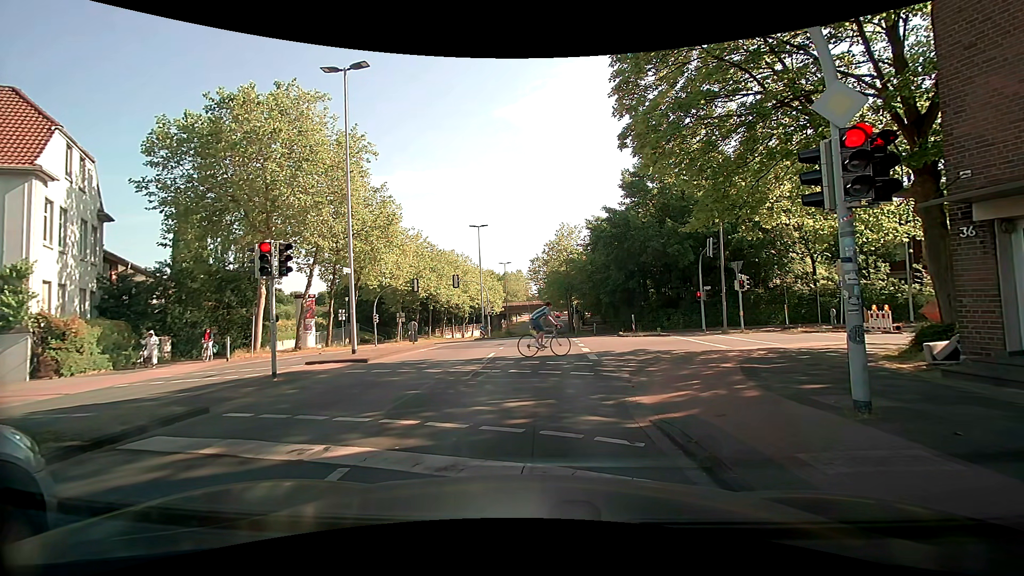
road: tertiary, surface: asphalt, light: Day
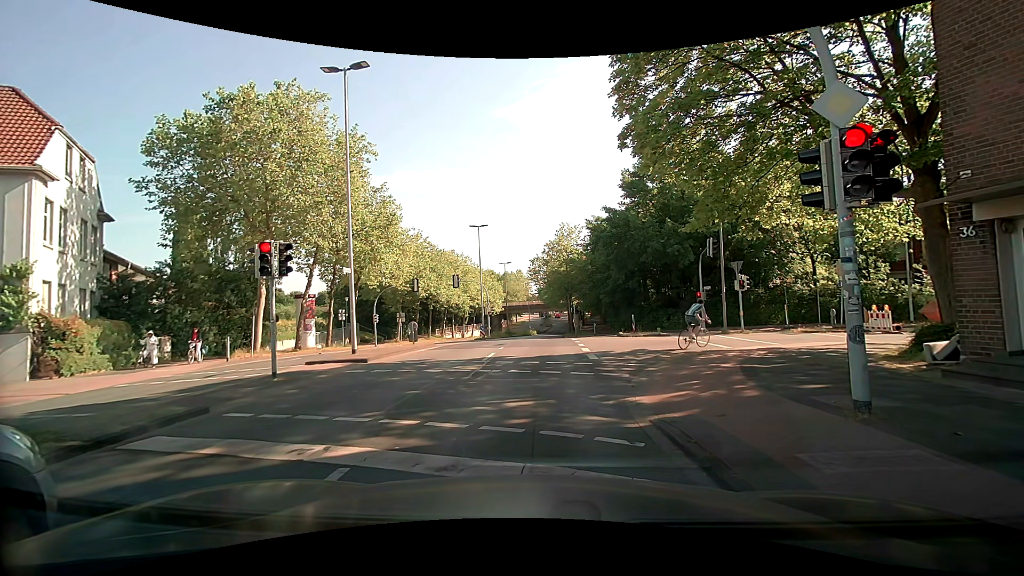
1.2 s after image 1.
(0.0, 0.0) m; 0°
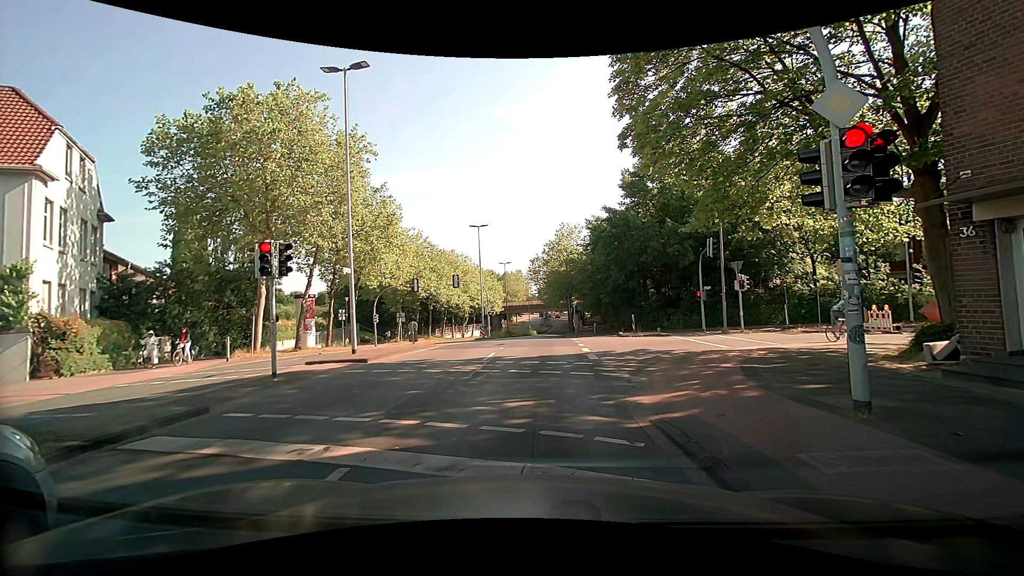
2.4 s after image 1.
(0.0, 0.0) m; 0°
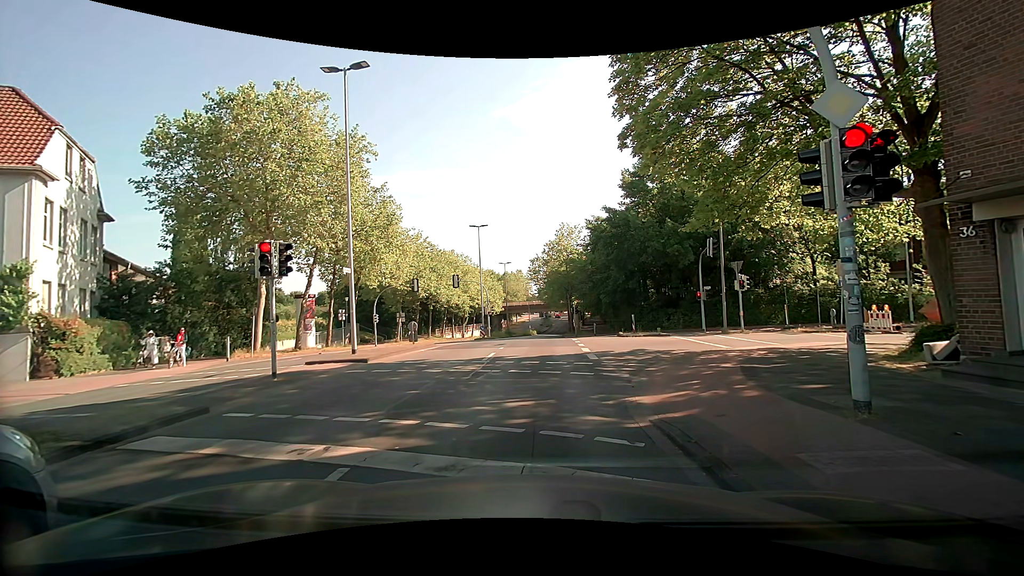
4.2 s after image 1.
(0.0, 0.0) m; 0°
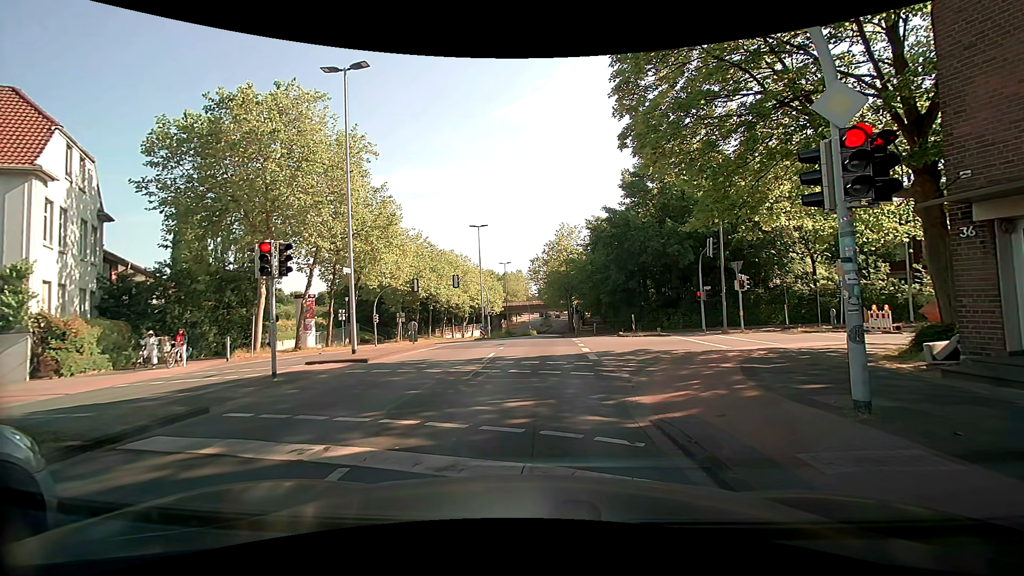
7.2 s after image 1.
(0.0, 0.0) m; 0°
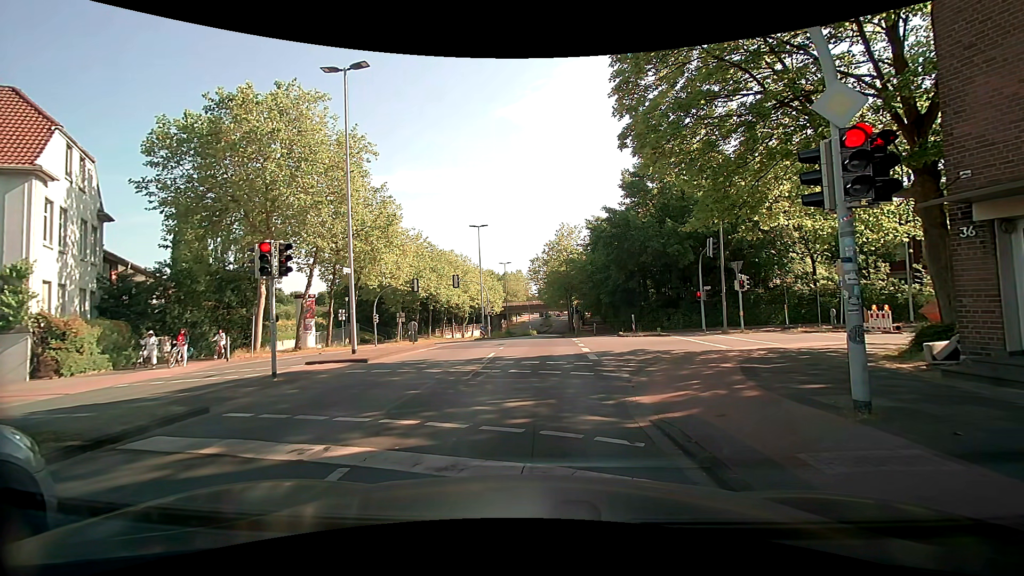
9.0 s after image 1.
(0.0, 0.0) m; 0°
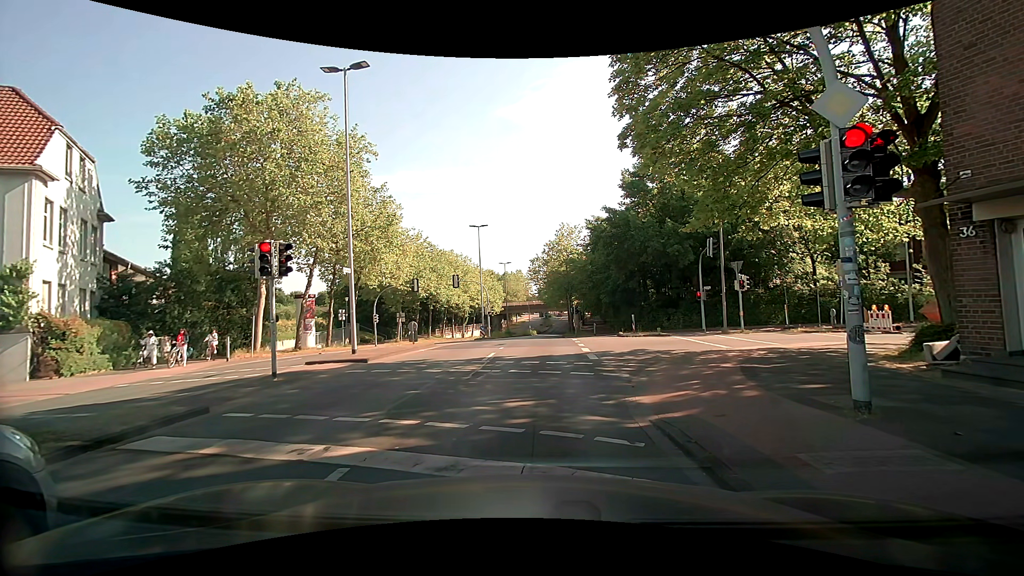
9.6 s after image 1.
(0.0, 0.0) m; 0°
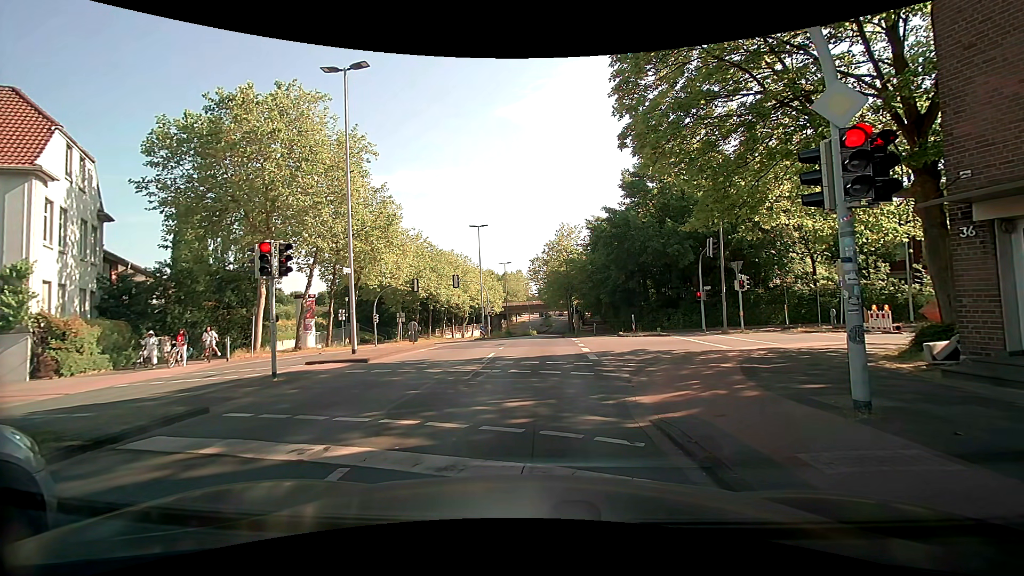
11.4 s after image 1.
(0.0, 0.0) m; 0°
